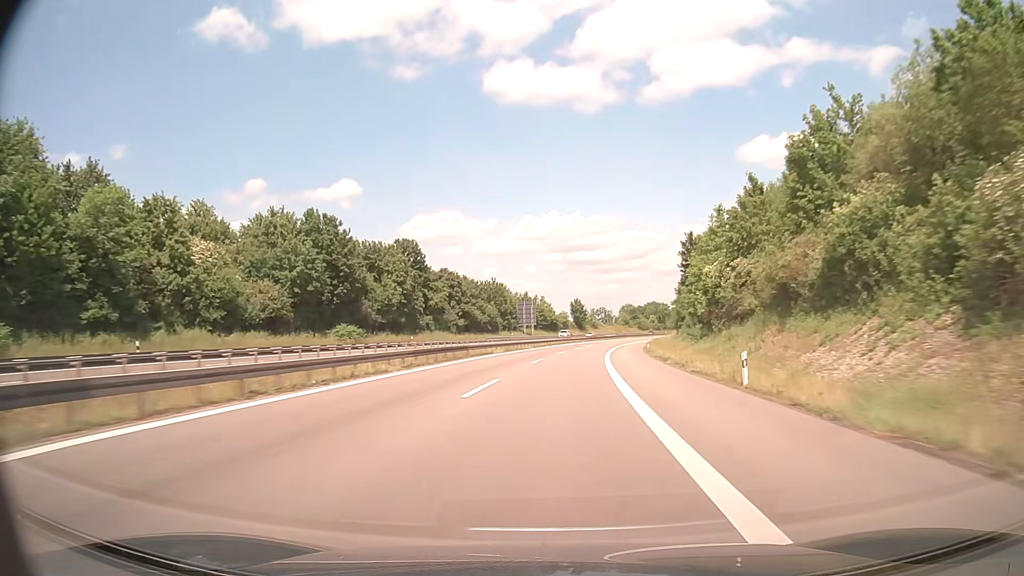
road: trunk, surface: asphalt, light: Day
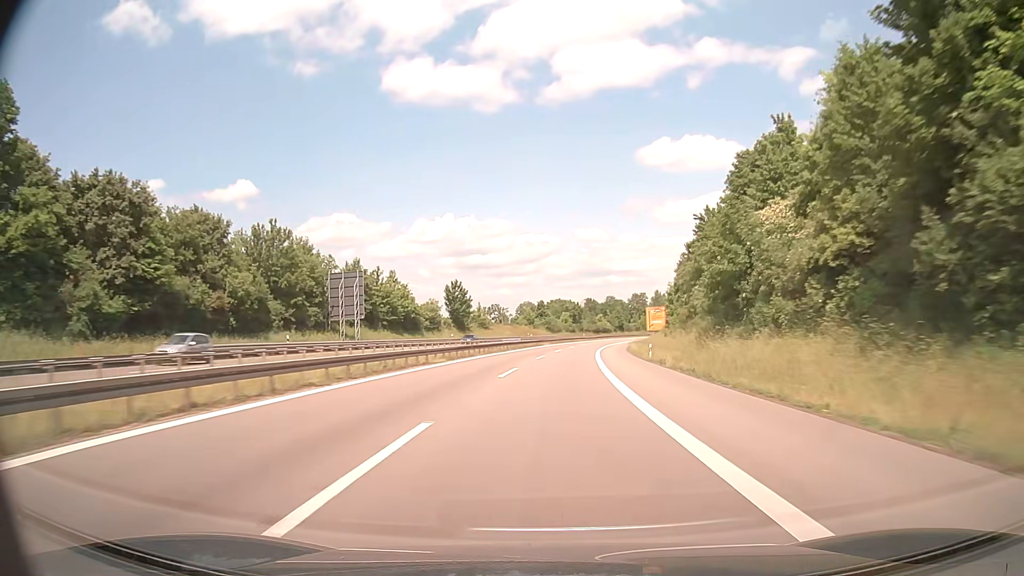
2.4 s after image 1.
(+5.9, +75.4) m; +9°
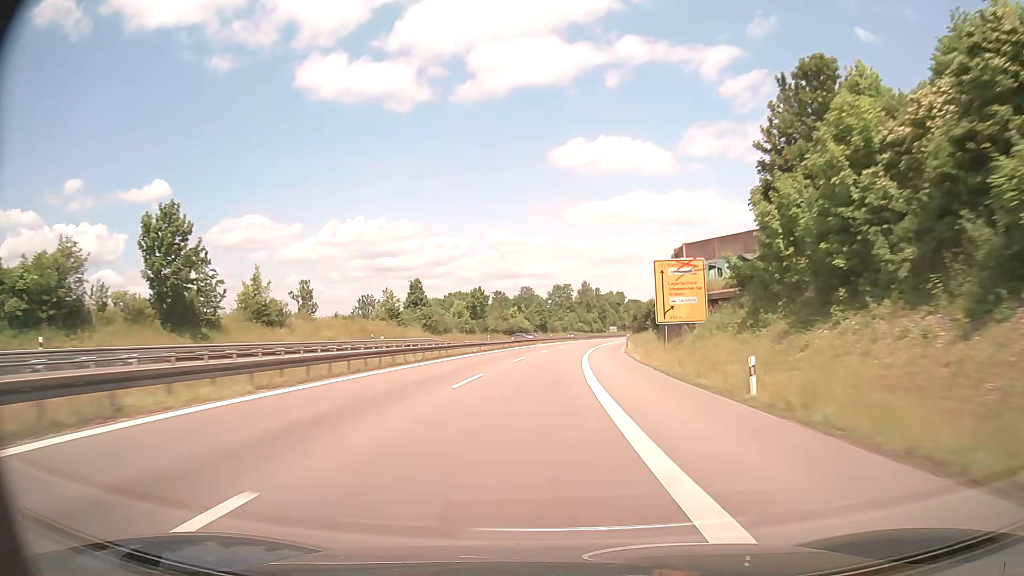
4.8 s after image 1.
(+5.3, +76.6) m; +8°
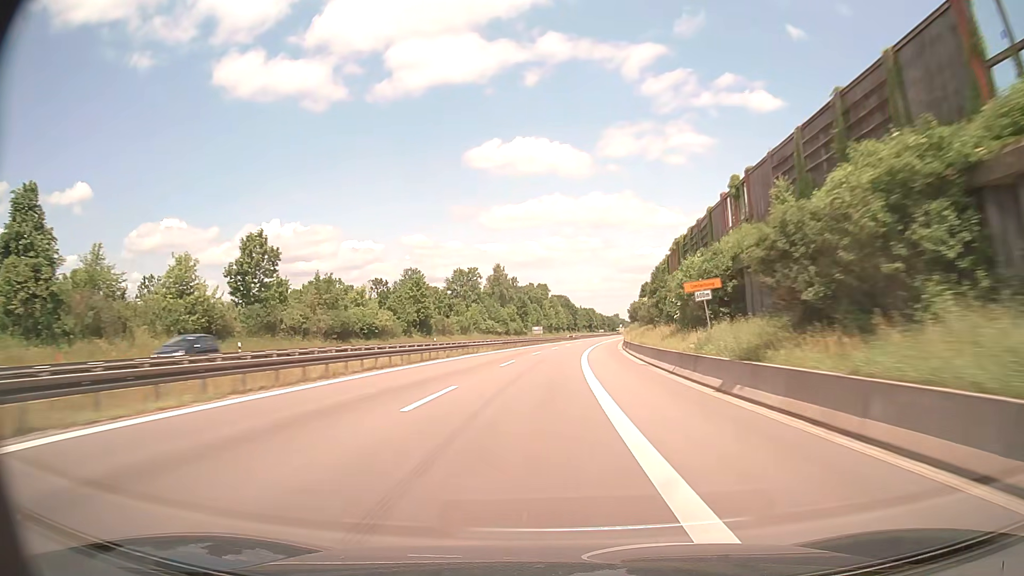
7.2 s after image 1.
(+4.5, +77.3) m; +7°
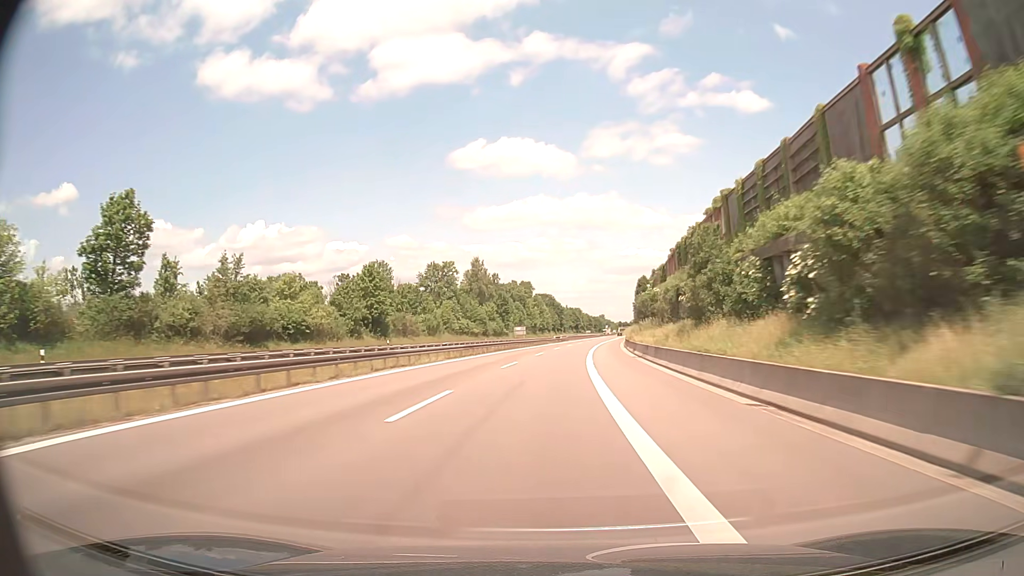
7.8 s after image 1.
(+0.3, +19.4) m; +1°
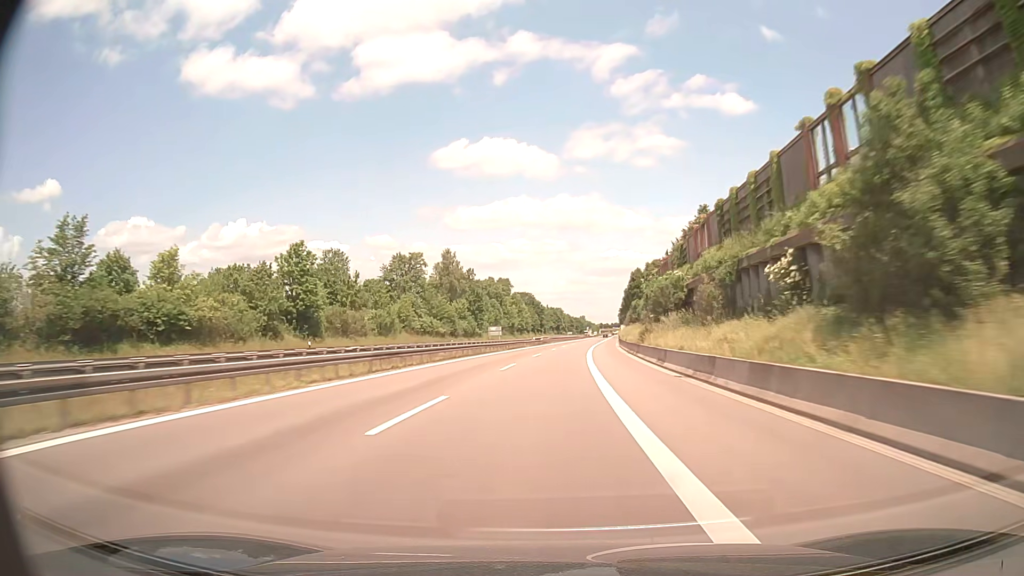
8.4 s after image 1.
(+0.3, +19.4) m; +2°
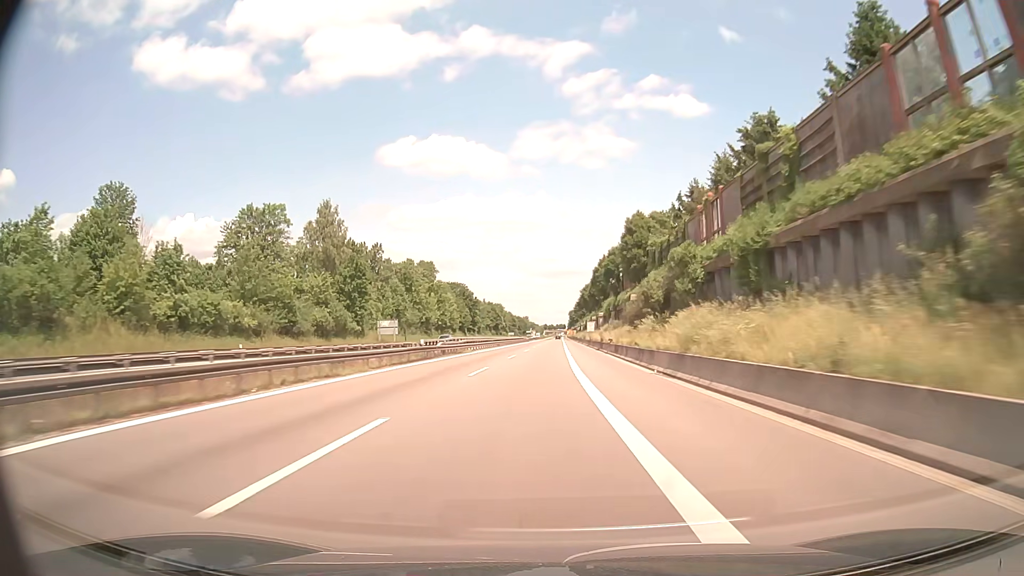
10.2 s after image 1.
(+2.5, +58.3) m; +5°
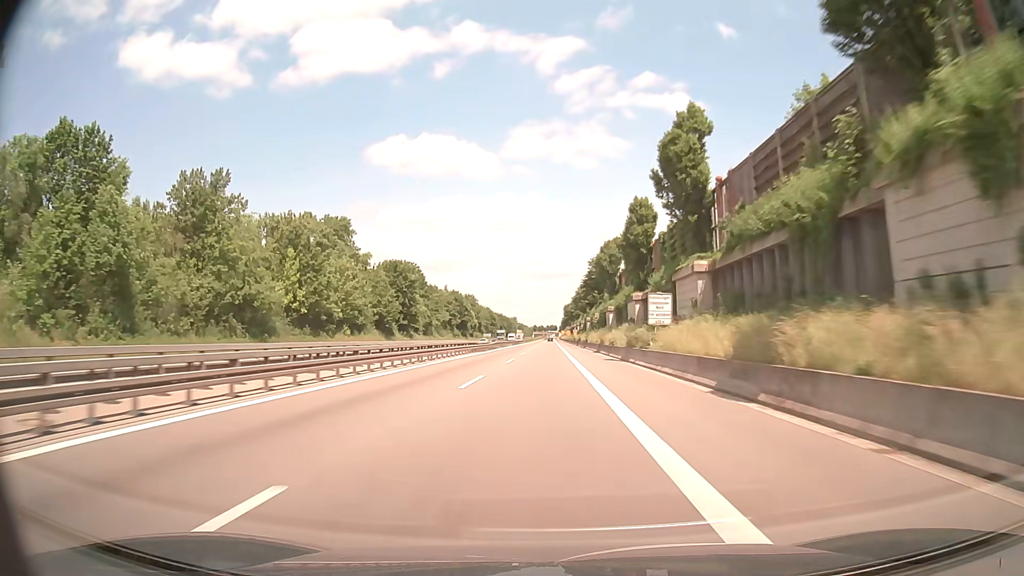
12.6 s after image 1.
(+1.1, +77.2) m; +1°
(0, +10) (0, +20) (0, +30) (0, +40) (0, +50) (0, +60) (0, +70) (0, +80) (0, +90) (0, +100) m
